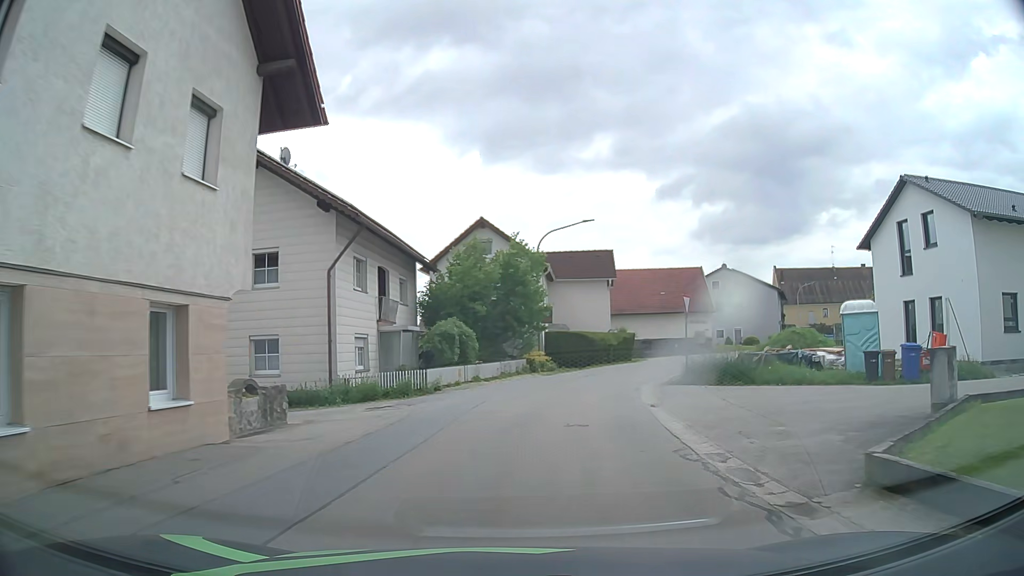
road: tertiary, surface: asphalt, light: Day
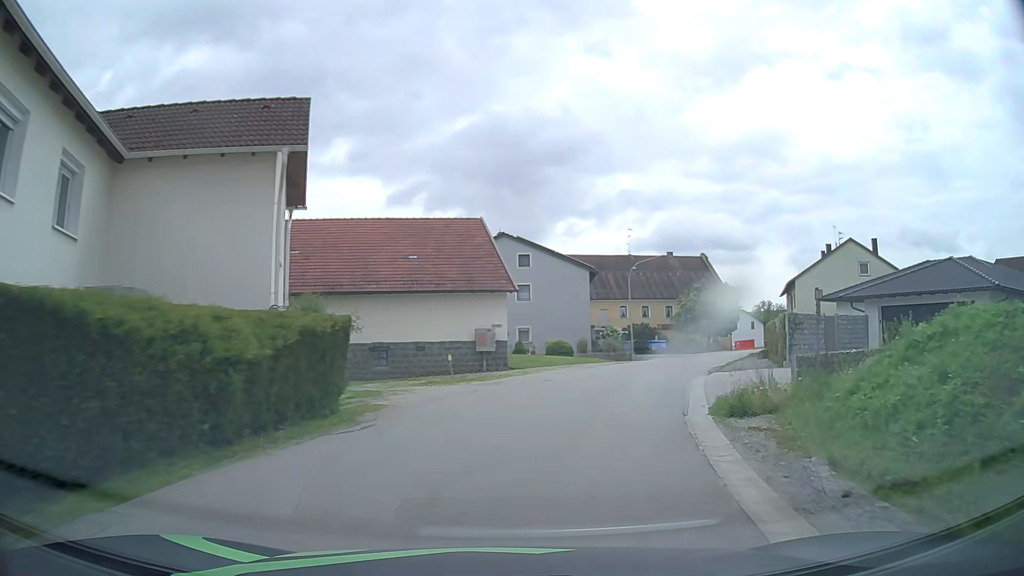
(+5.2, +29.3) m; +23°
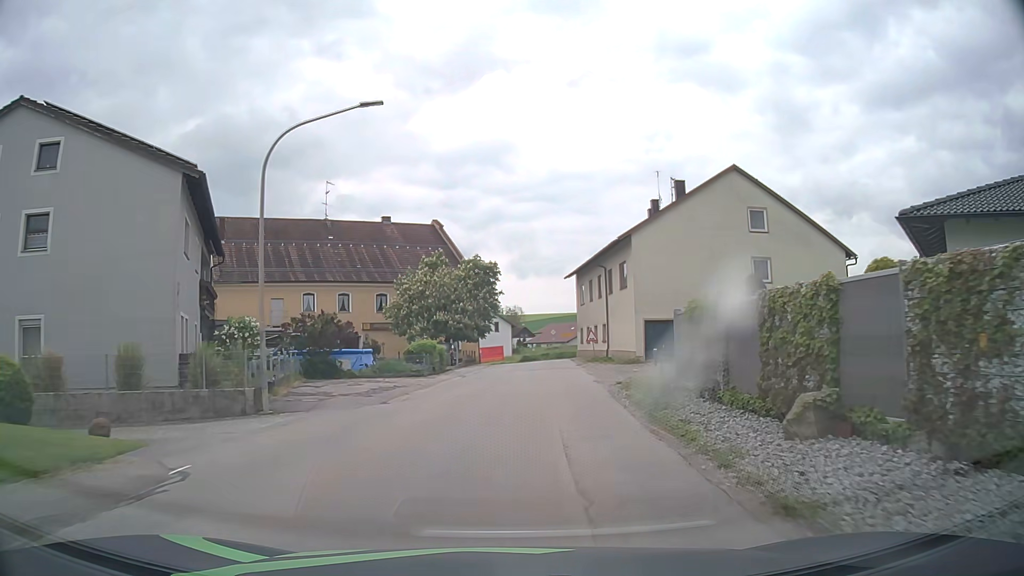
(+7.1, +31.3) m; +24°
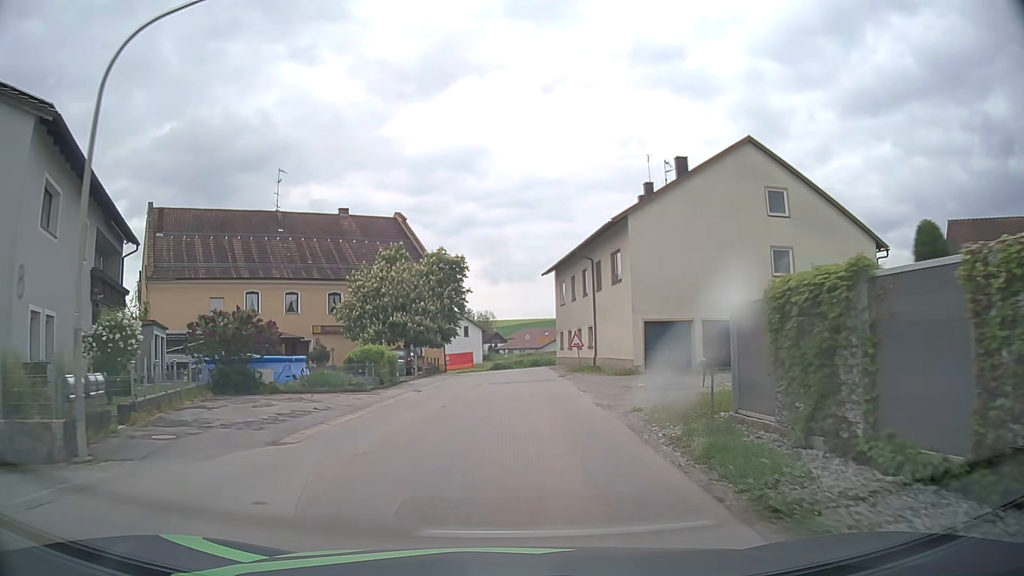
(+0.1, +6.6) m; +2°
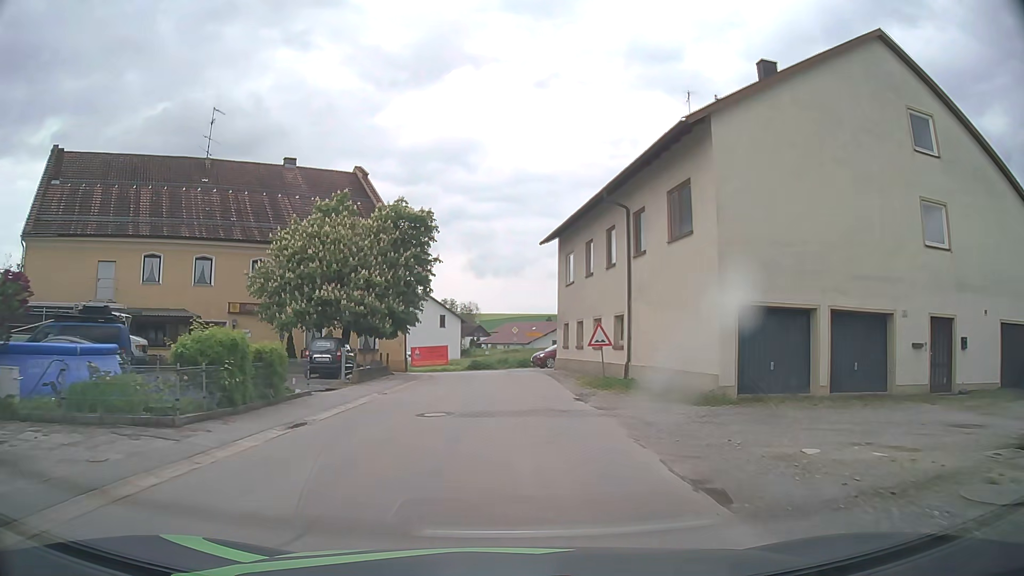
(+0.2, +12.9) m; +1°
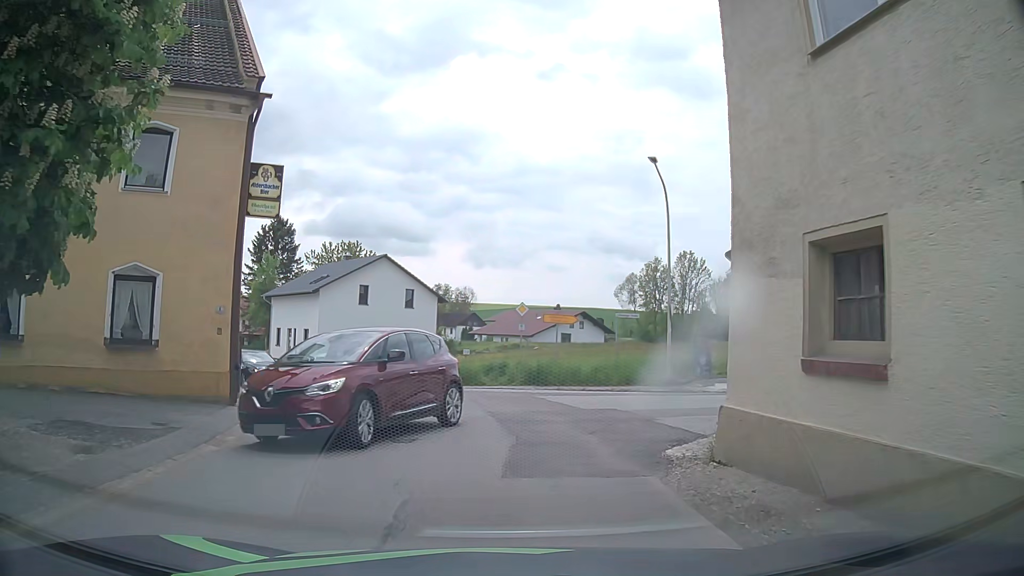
(+0.2, +25.0) m; -1°
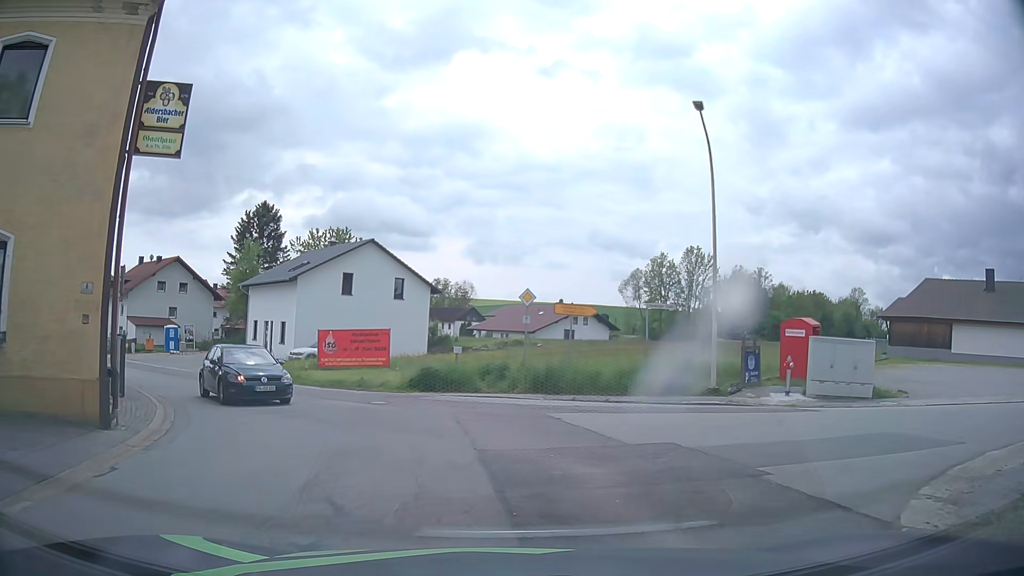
(+0.1, +5.2) m; +1°
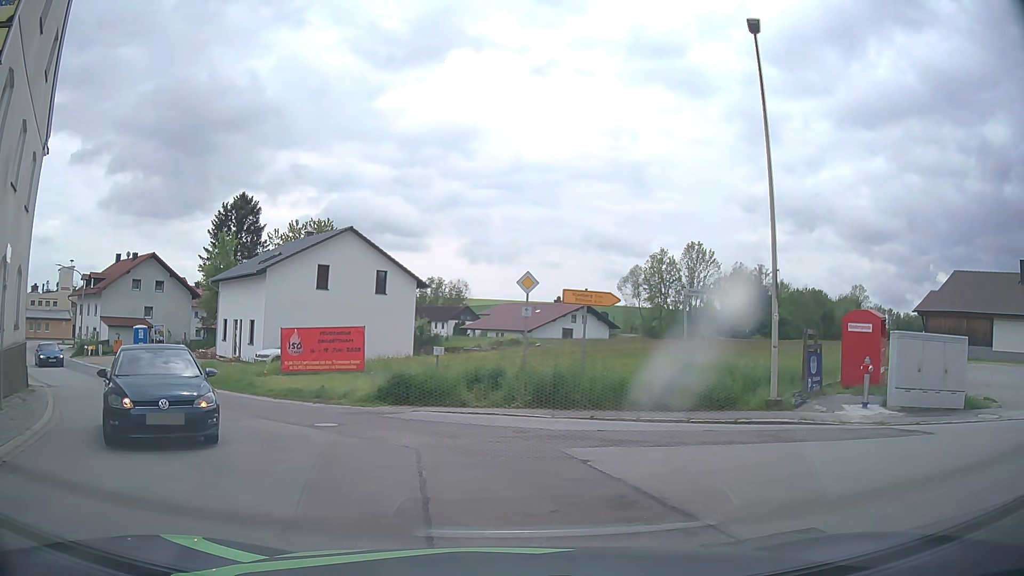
(0.0, +4.9) m; -1°
